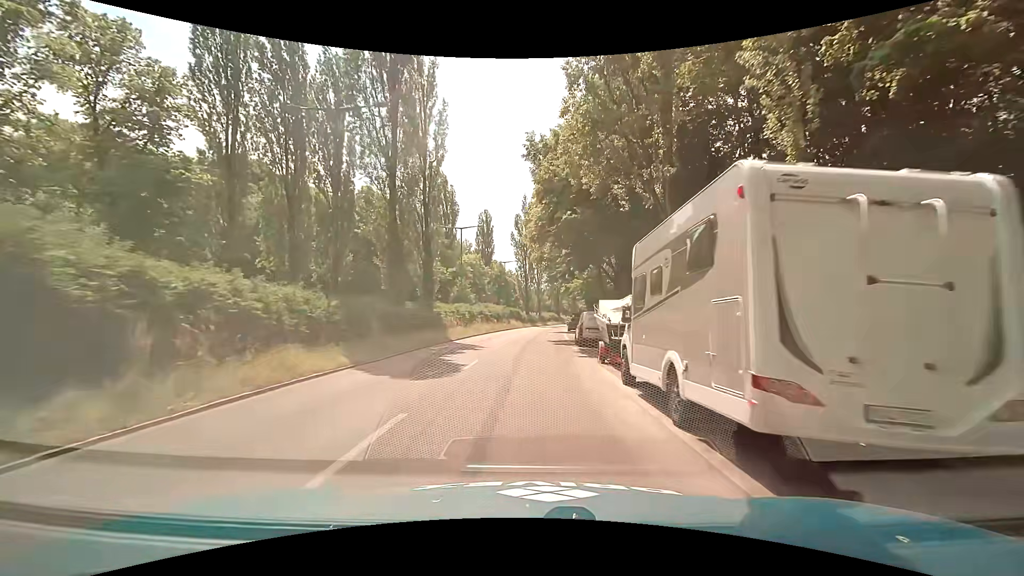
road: secondary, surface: asphalt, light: Day
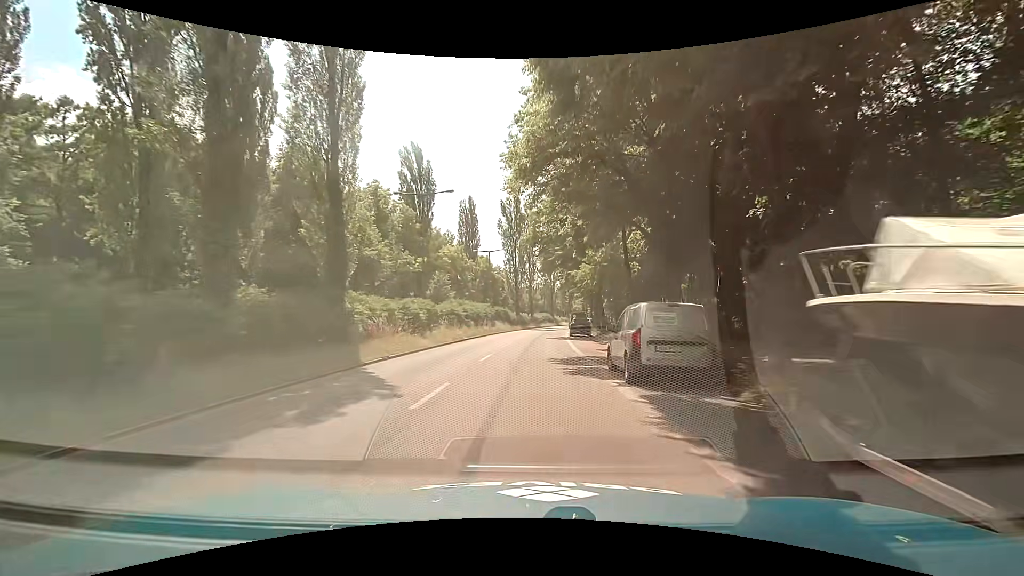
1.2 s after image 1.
(+0.1, +14.5) m; +1°
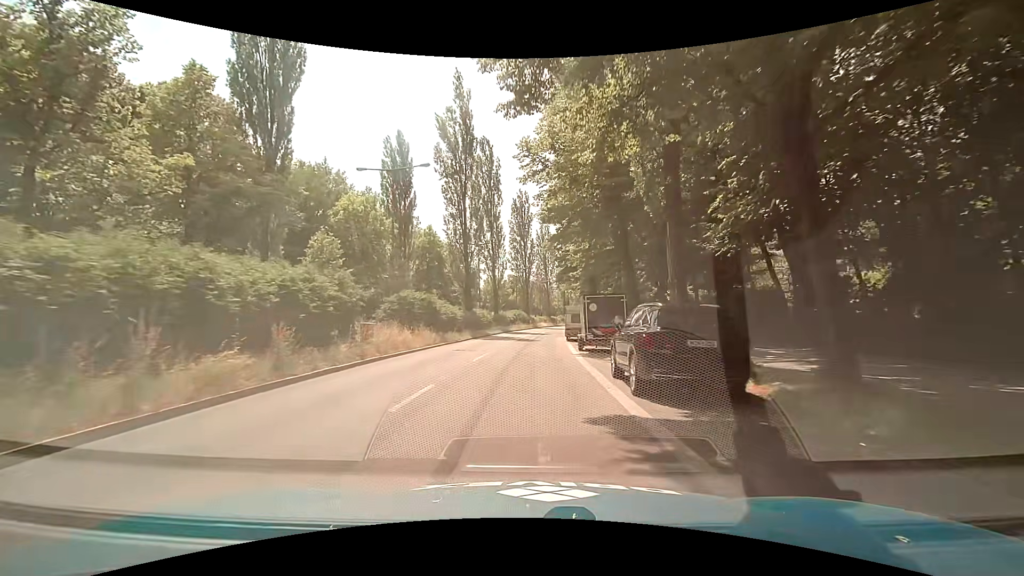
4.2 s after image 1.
(+0.8, +36.2) m; +3°
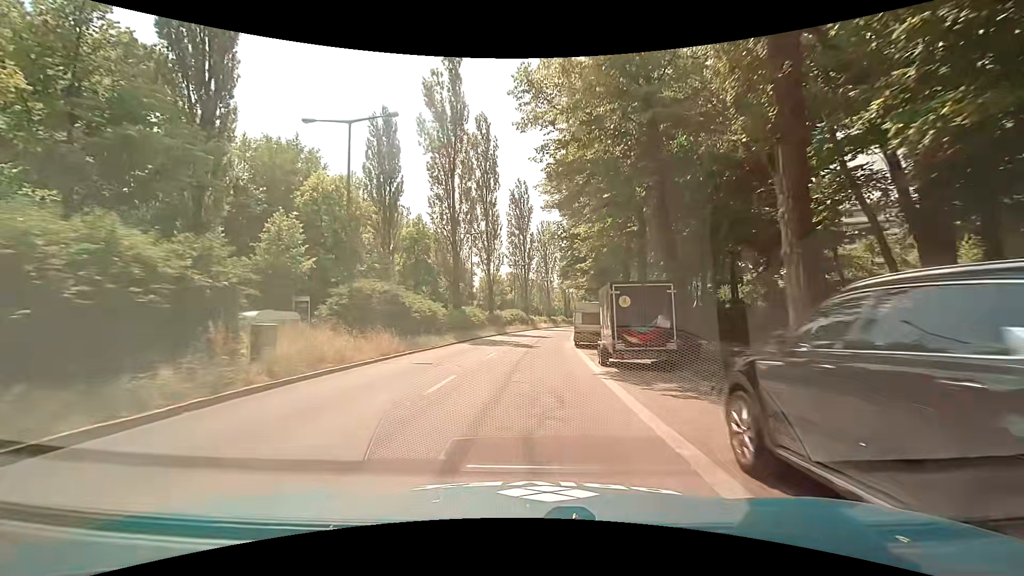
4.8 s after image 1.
(0.0, +7.4) m; 0°
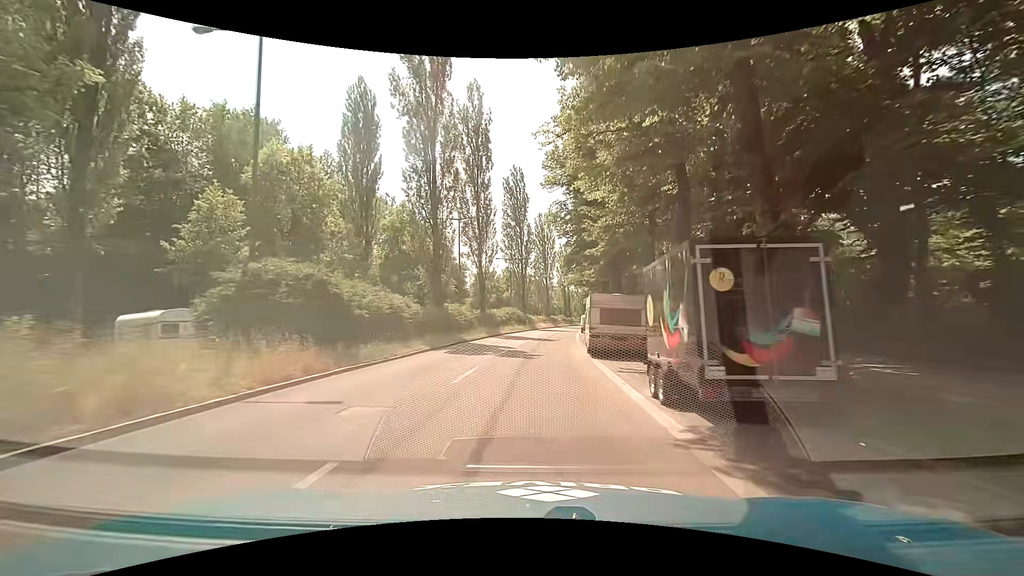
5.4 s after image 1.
(0.0, +7.5) m; 0°
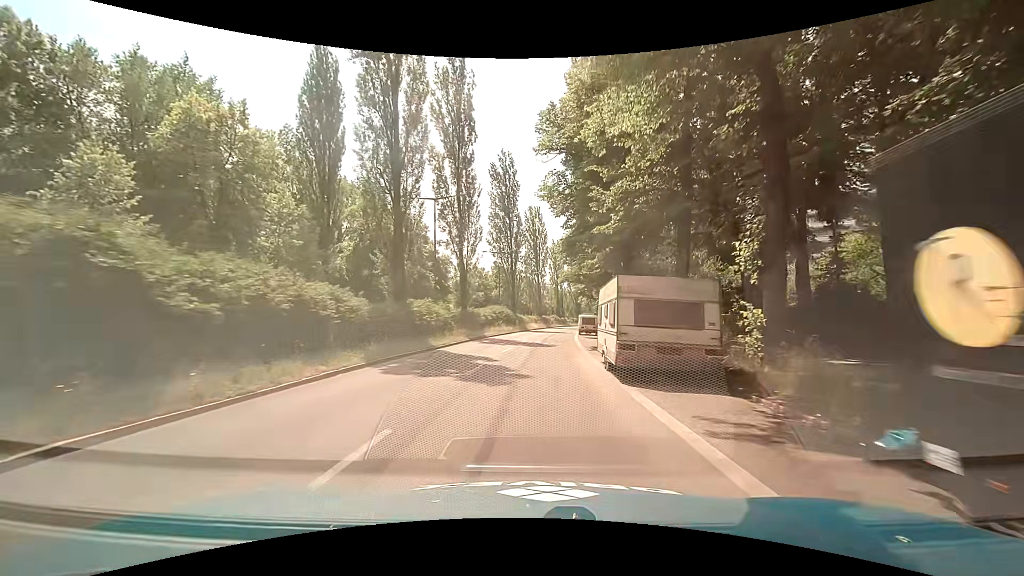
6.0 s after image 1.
(0.0, +7.6) m; +1°
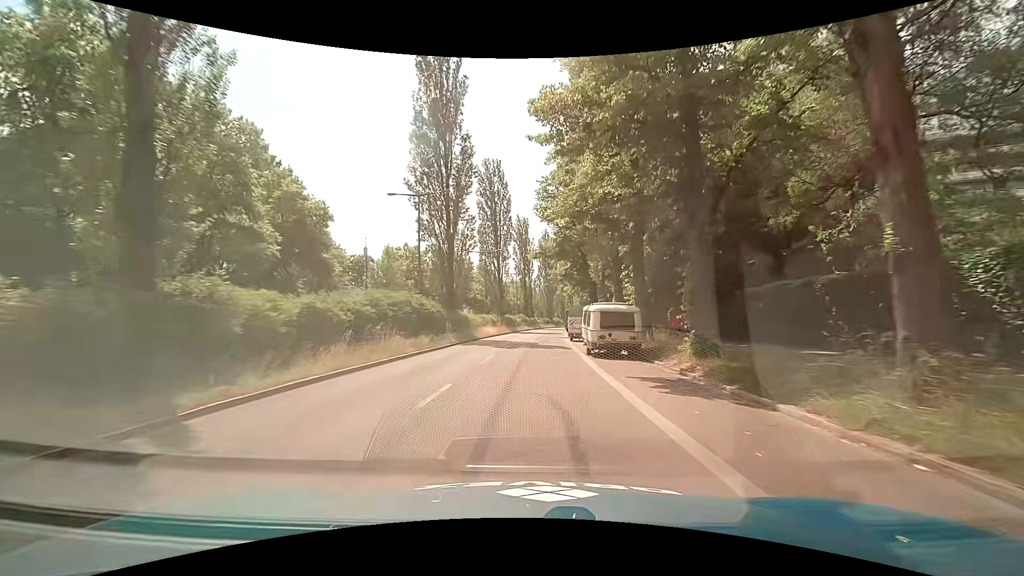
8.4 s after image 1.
(+1.4, +31.2) m; +4°
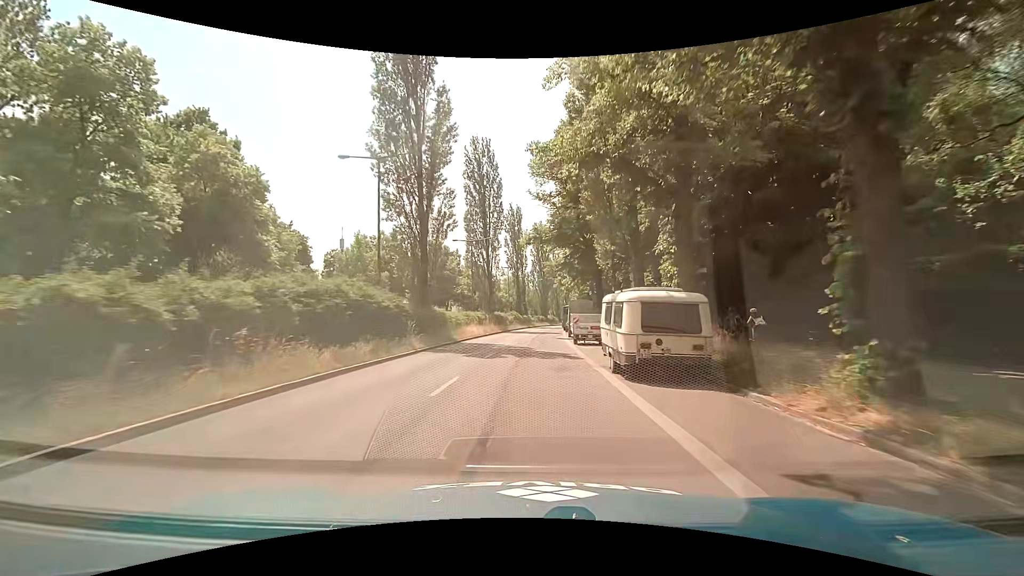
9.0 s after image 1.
(0.0, +7.9) m; -1°
(0, +10) (+1, +20) (+1, +30) (+2, +40) (+2, +50) (+3, +60) (+5, +70) (+6, +80) (+7, +90) (+9, +99) m
